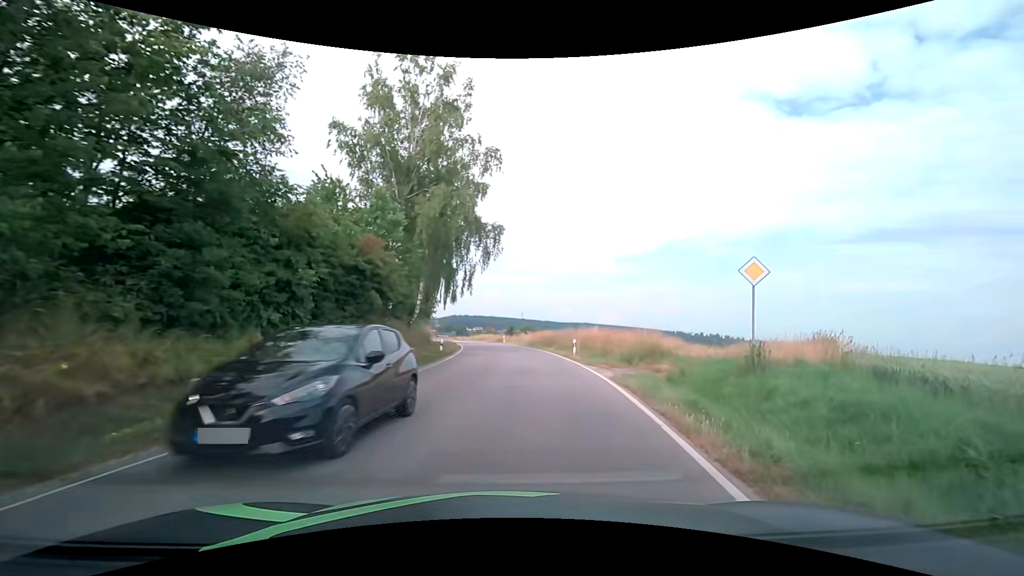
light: Day
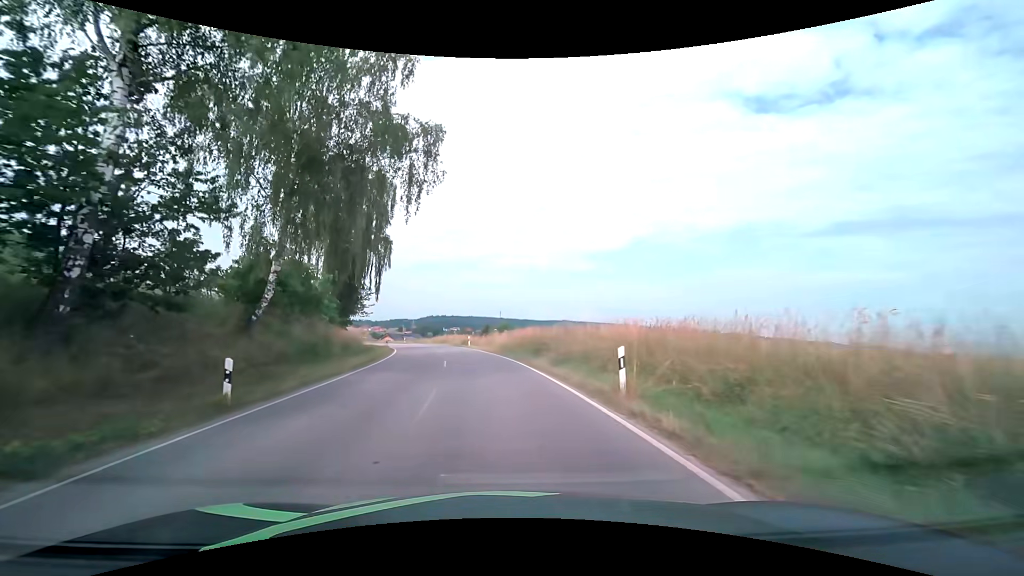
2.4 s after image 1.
(+1.2, +19.8) m; +3°
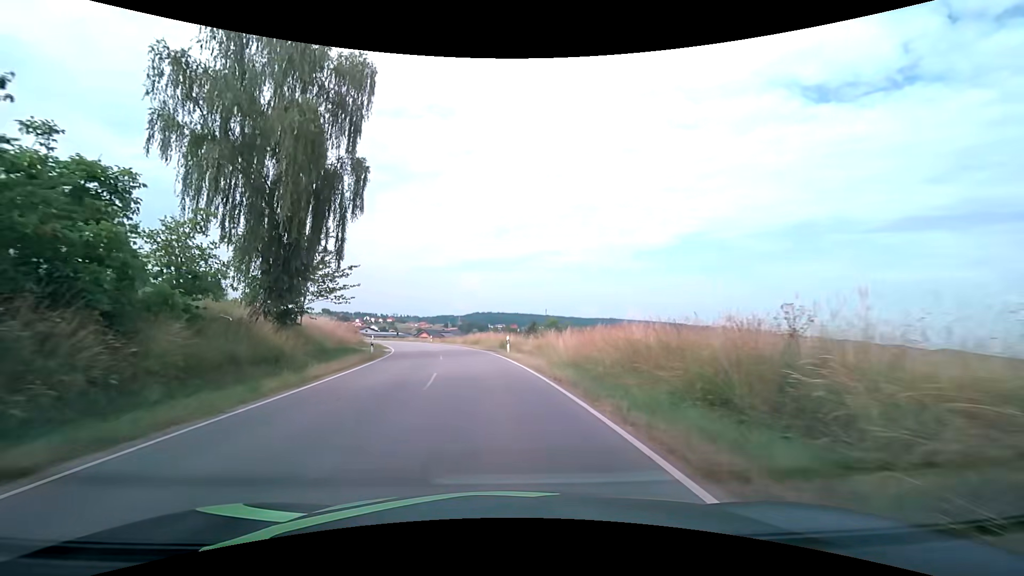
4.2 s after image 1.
(-0.9, +19.4) m; -5°
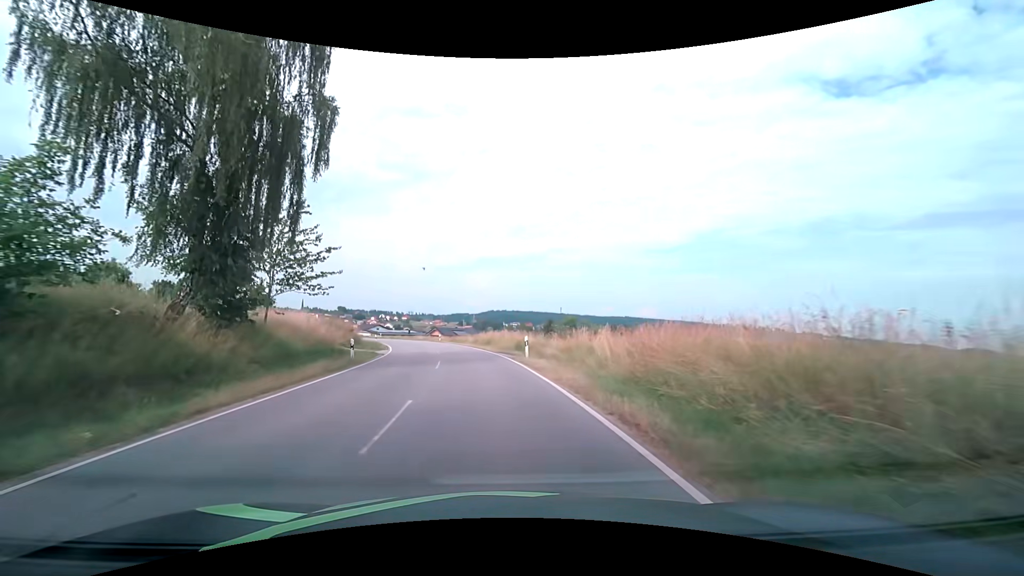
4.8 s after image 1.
(-0.1, +6.4) m; -1°
(0, +10) (-1, +20) (-3, +30) (-5, +40) (-7, +49) (-10, +59) (-13, +68) (-17, +78) (-21, +87) (-25, +96) m
